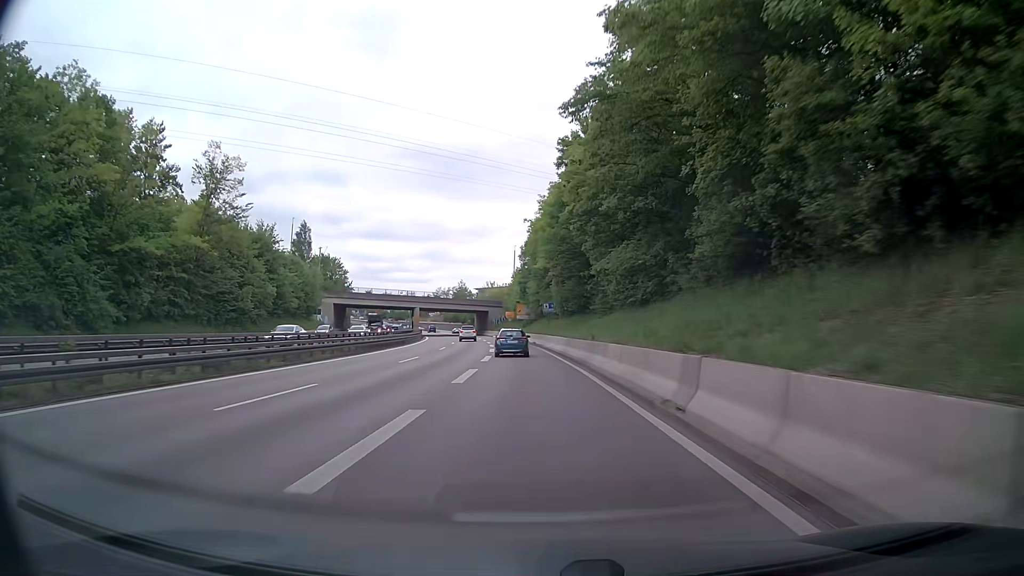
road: trunk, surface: asphalt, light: Day
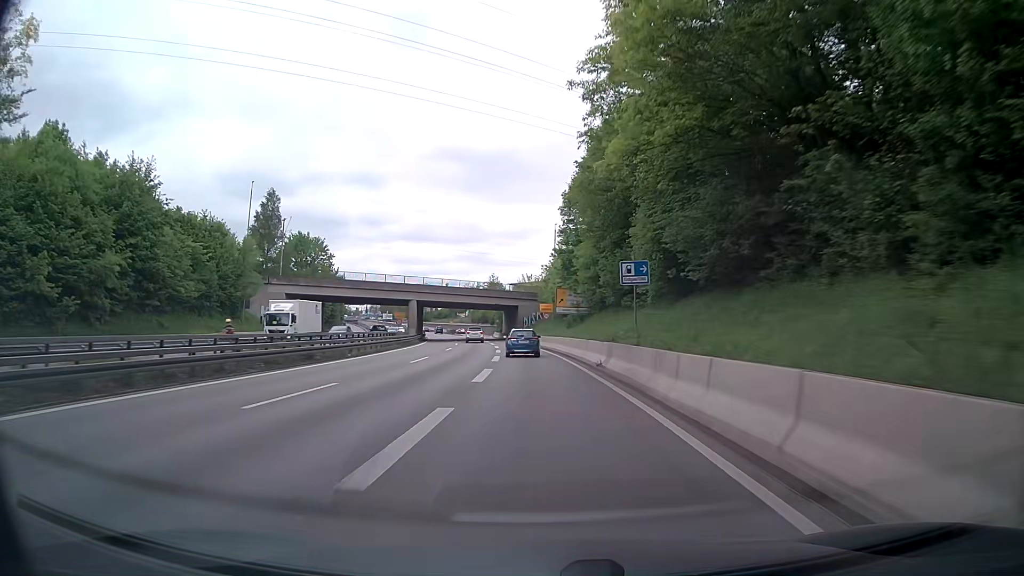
(-1.4, +36.2) m; -4°
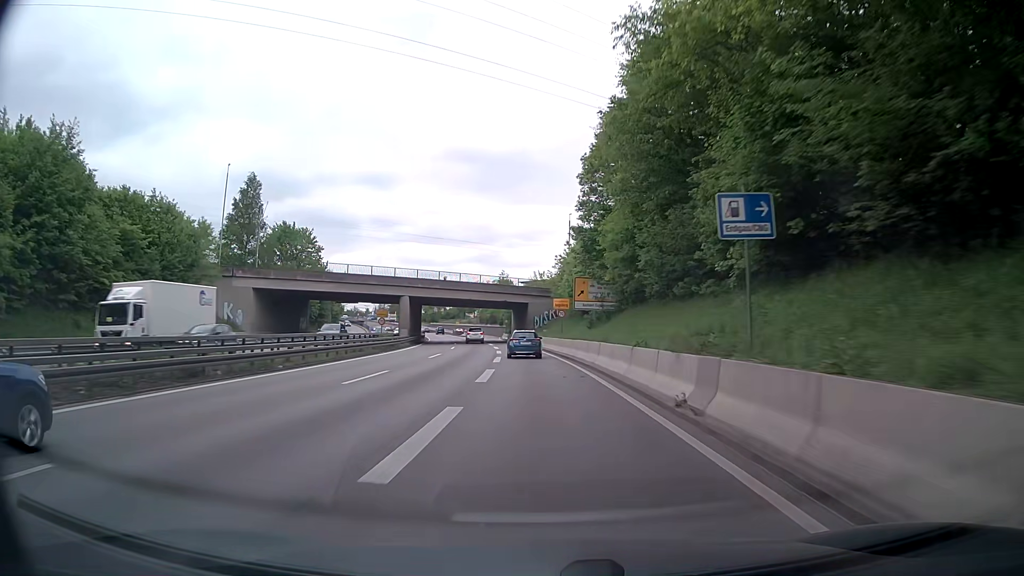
(-0.1, +11.8) m; -1°
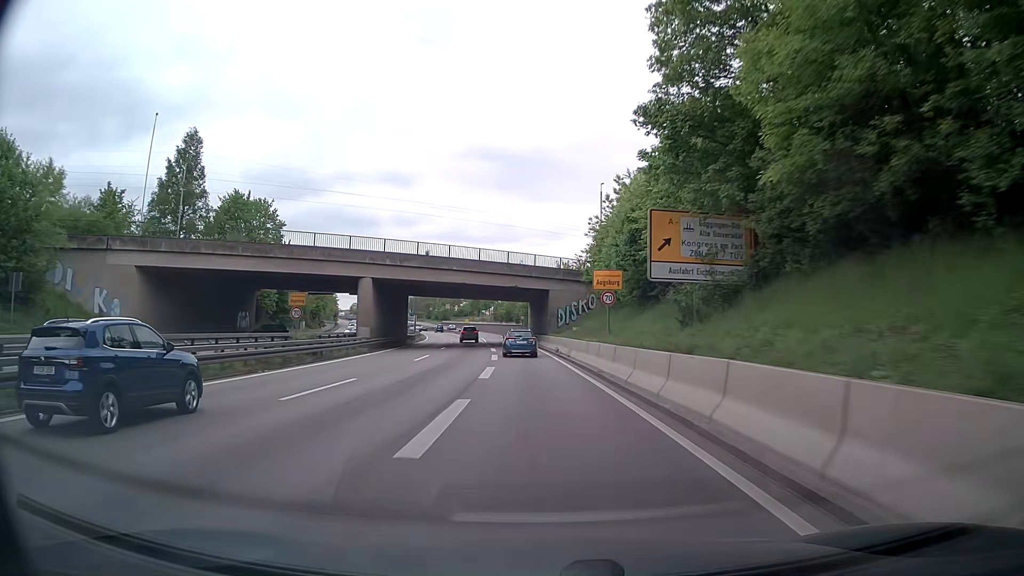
(-0.4, +22.9) m; -2°
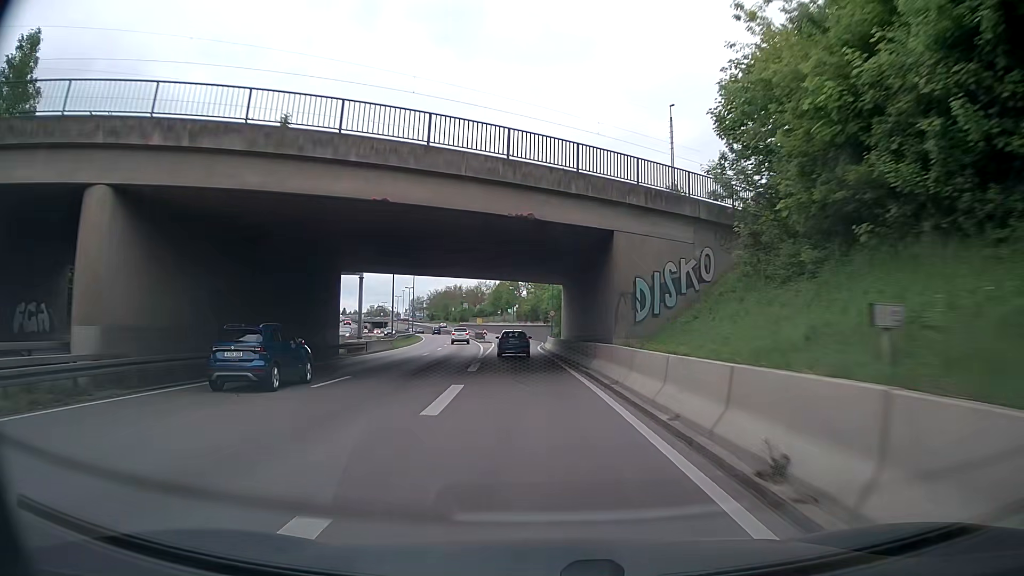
(-0.9, +32.7) m; -3°
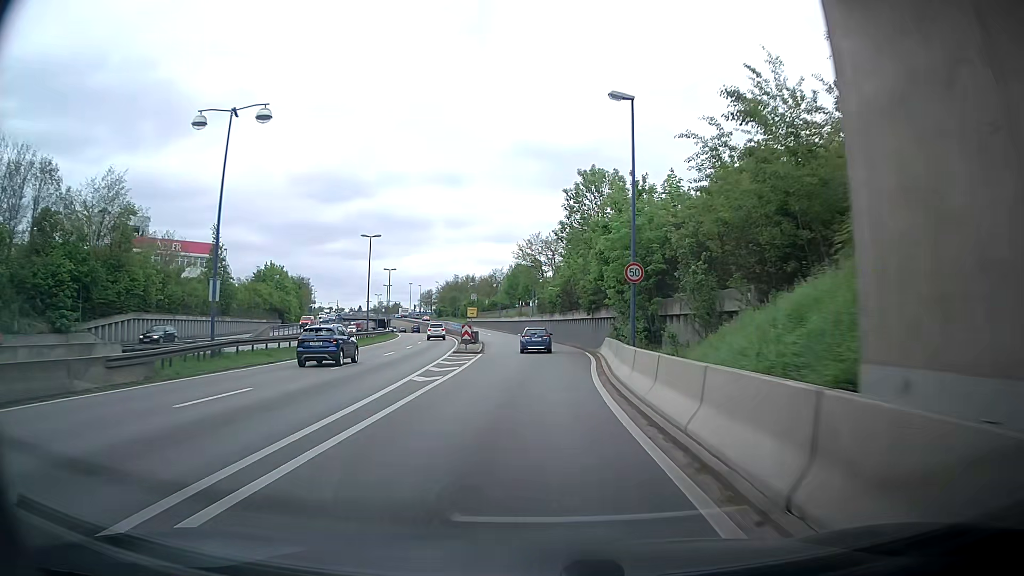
(-1.6, +41.6) m; -4°
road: trunk_link
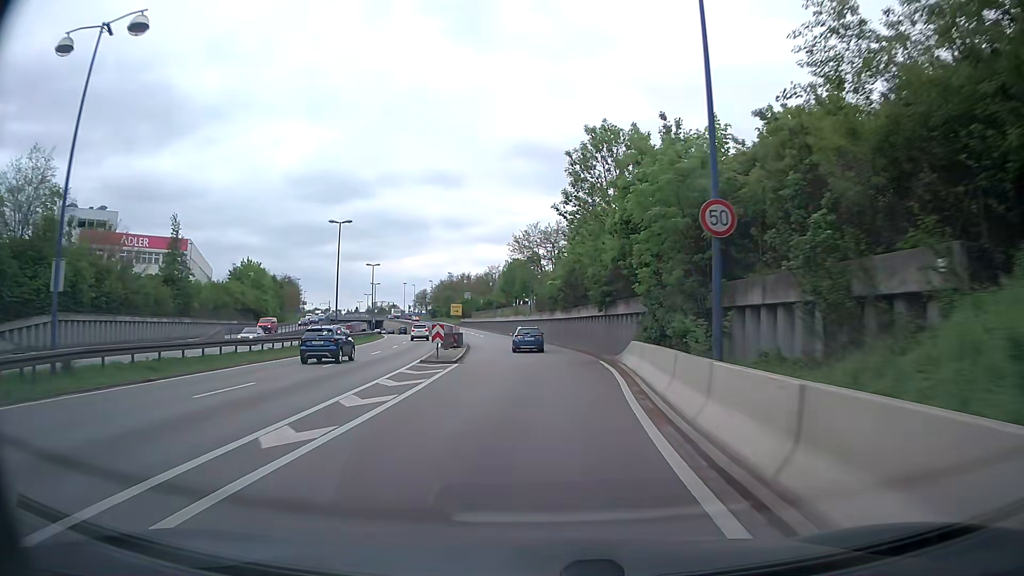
(+0.2, +9.9) m; +1°
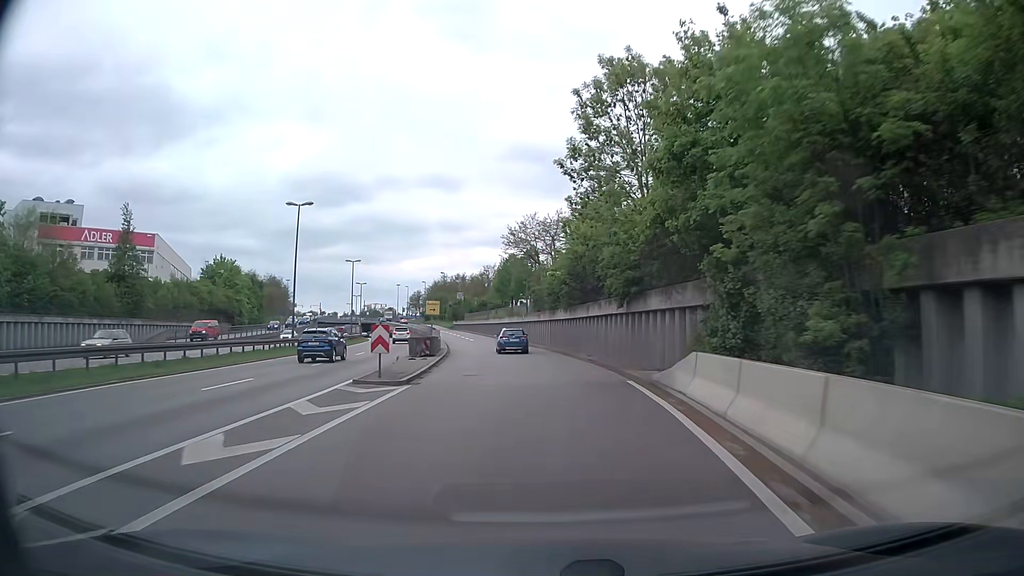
(0.0, +9.8) m; 0°
(0, +10) (0, +20) (0, +30) (-1, +40) (-2, +50) (-3, +60) (-5, +70) (-7, +80) (-9, +89) (-11, +99) m
